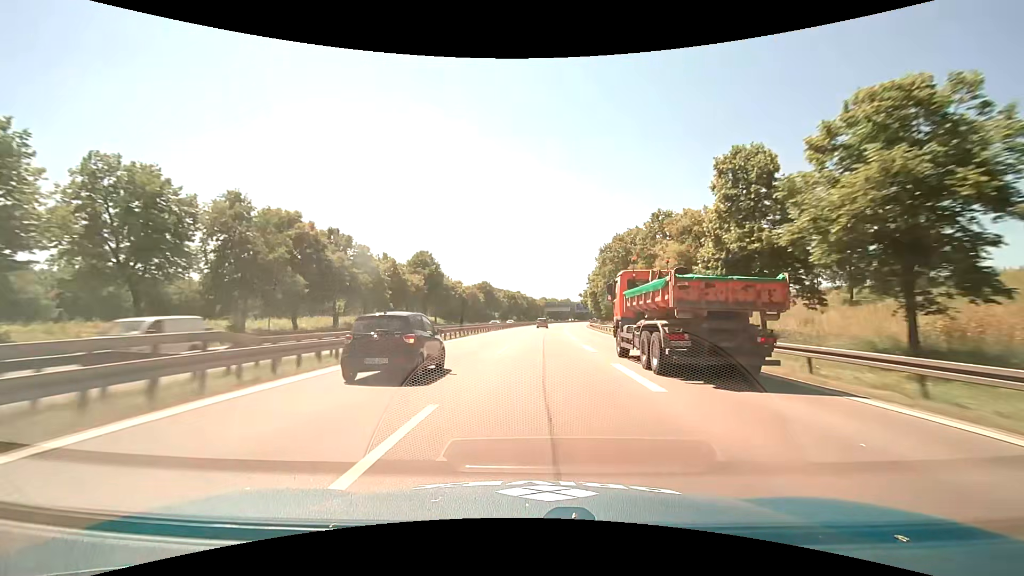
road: motorway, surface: asphalt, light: Day
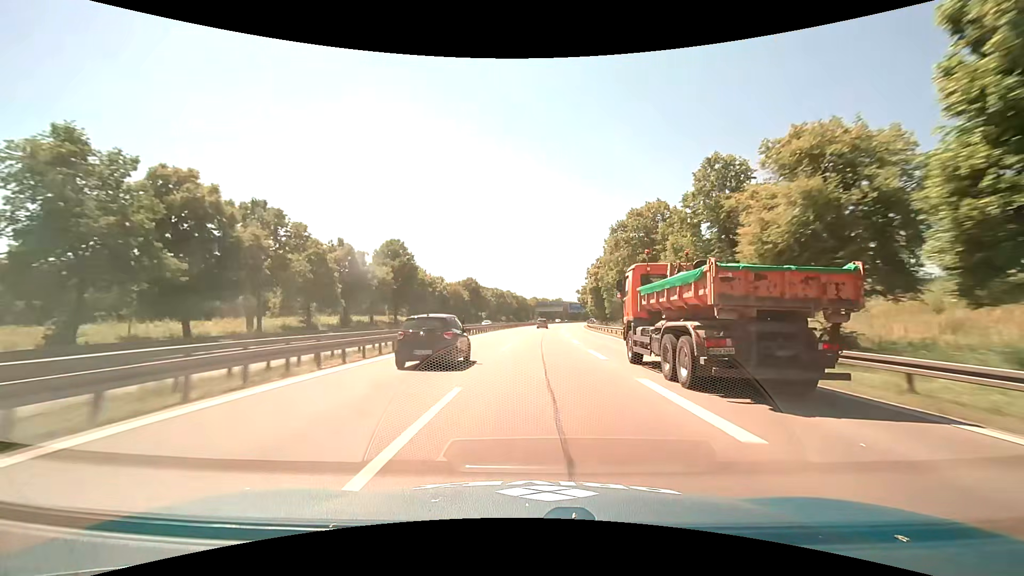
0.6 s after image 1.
(+0.1, +15.8) m; +1°
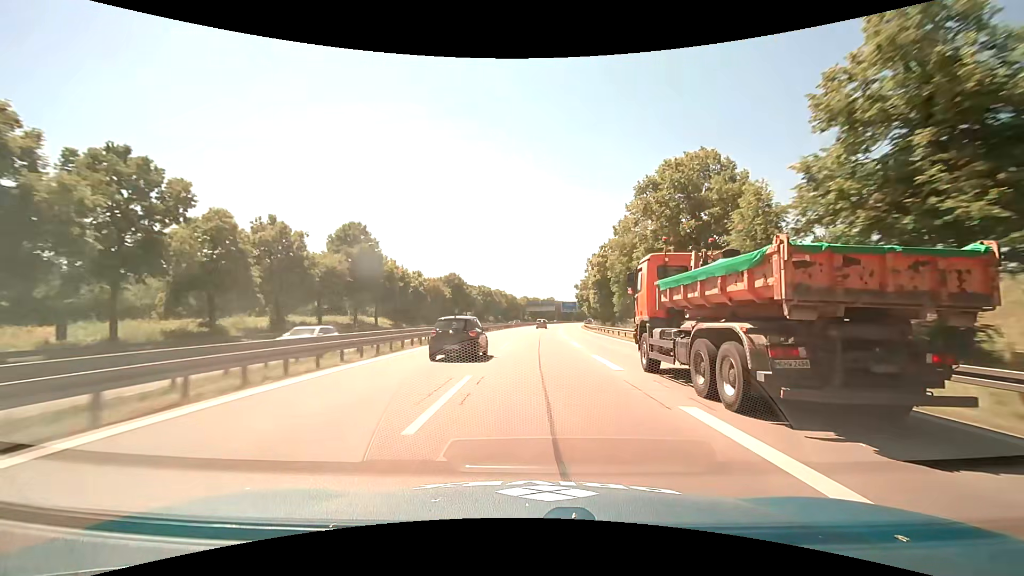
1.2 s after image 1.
(+0.2, +15.9) m; +1°
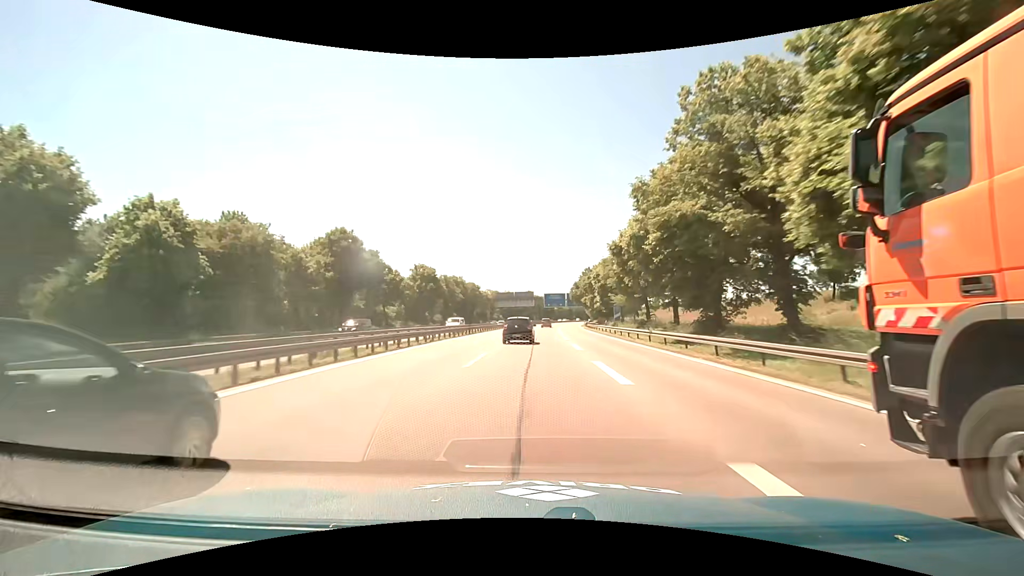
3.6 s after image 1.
(+2.2, +63.6) m; +3°
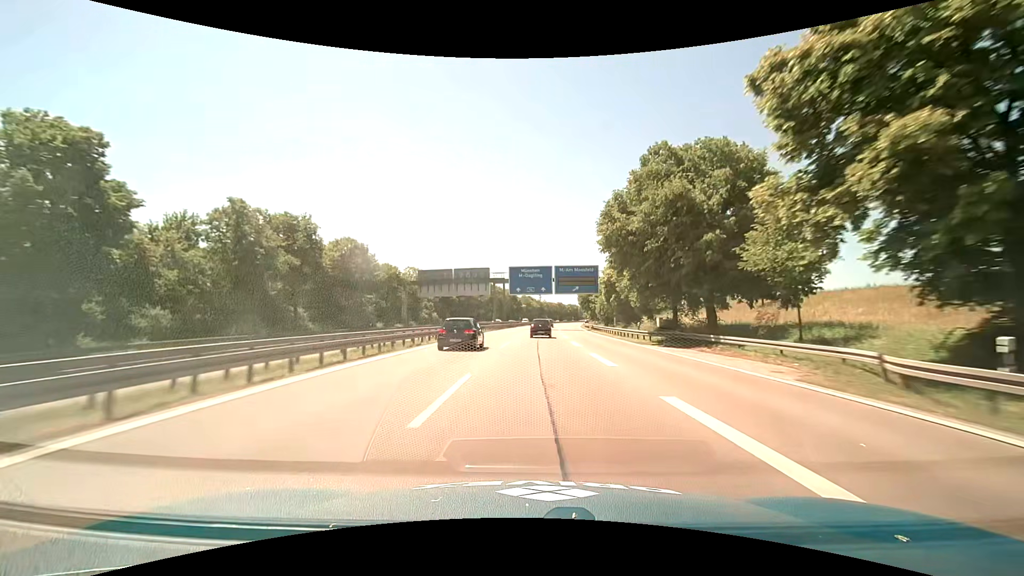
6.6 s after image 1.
(+2.0, +79.9) m; +4°
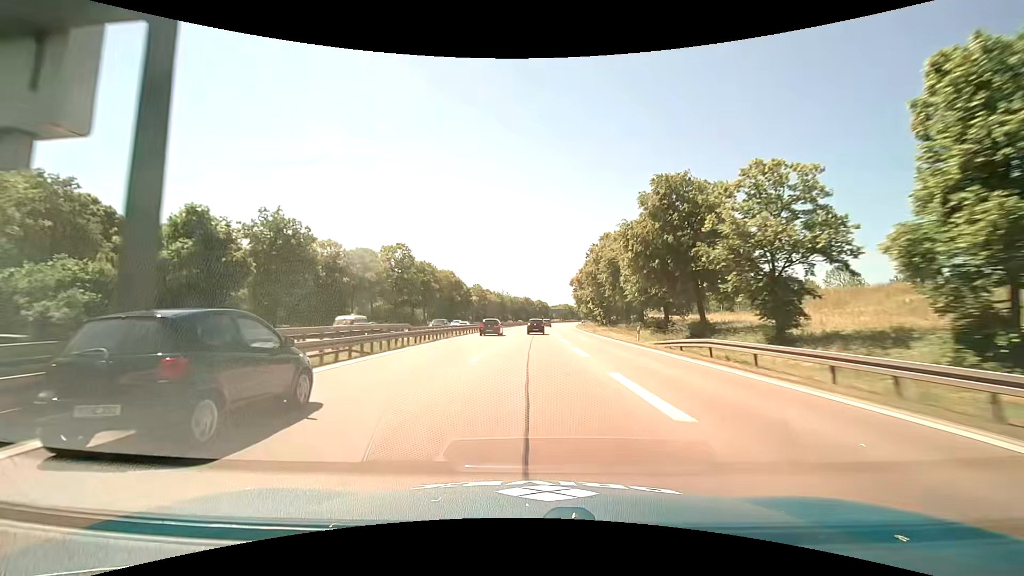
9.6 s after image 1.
(+2.6, +80.4) m; +4°
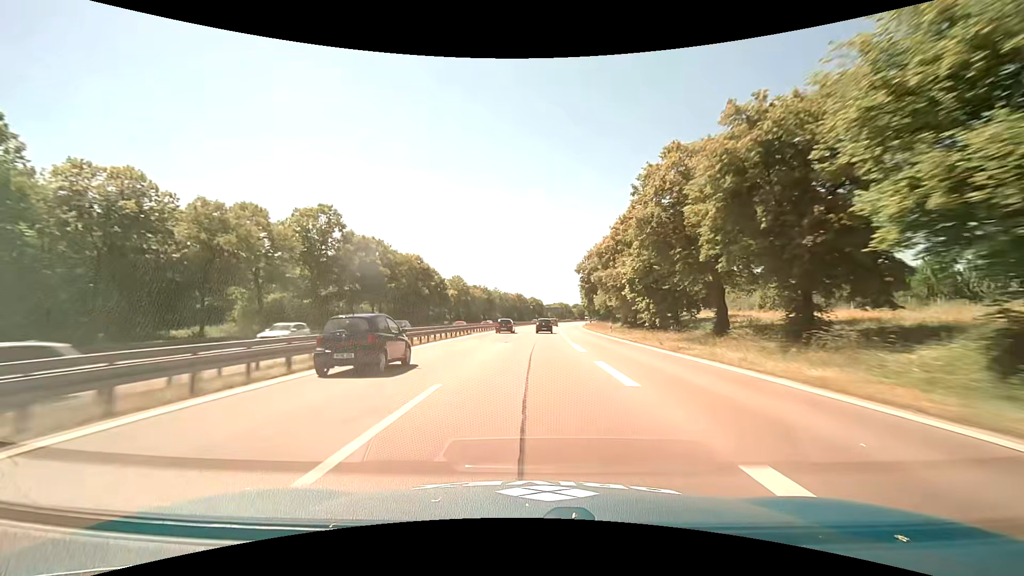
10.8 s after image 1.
(+0.3, +32.3) m; +1°
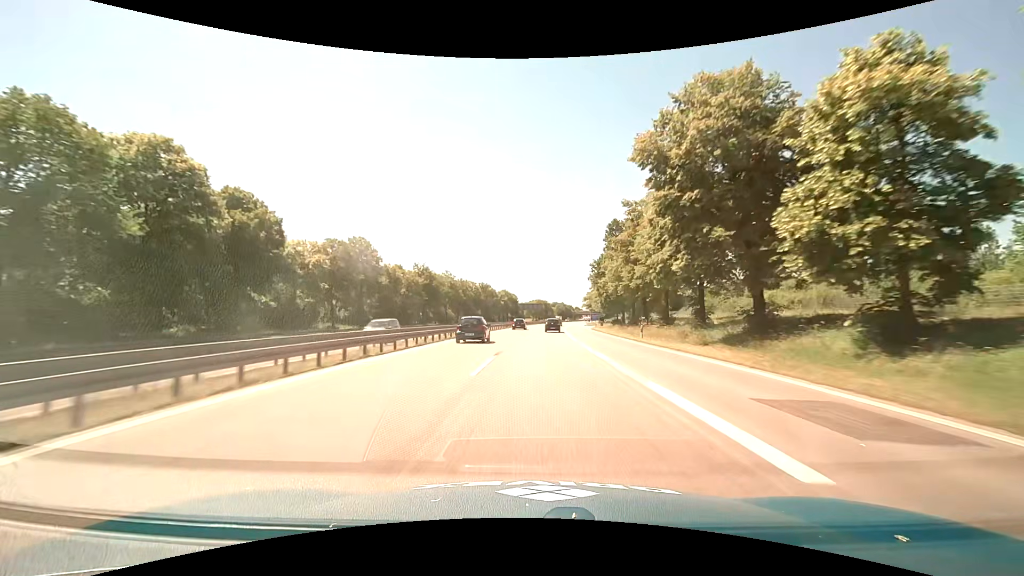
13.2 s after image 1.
(+1.6, +64.9) m; +3°
(0, +10) (0, +20) (0, +30) (+1, +40) (+1, +50) (+2, +60) (+3, +70) (+3, +80) (+4, +90) (+5, +100) m
